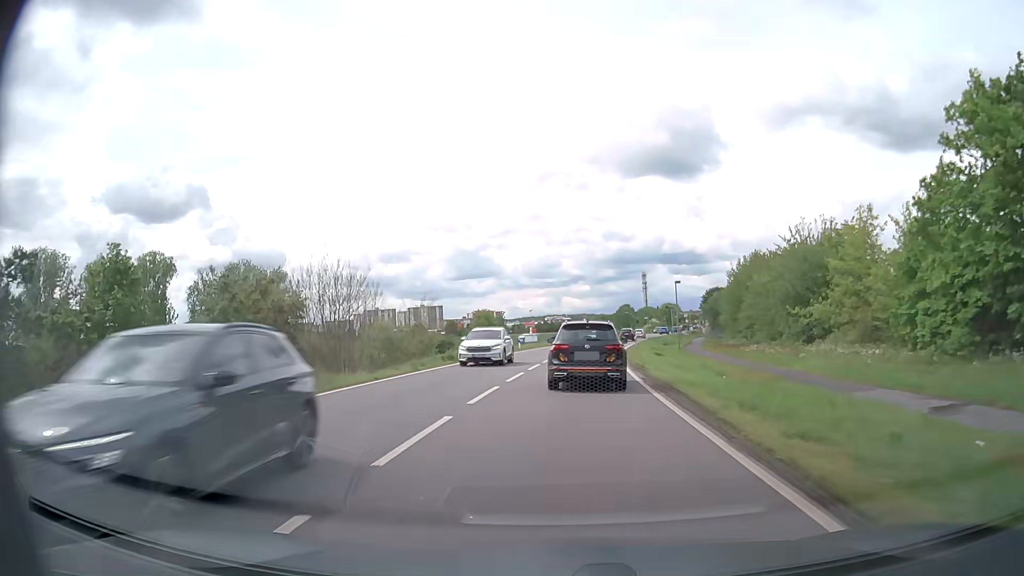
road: primary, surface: asphalt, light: Day
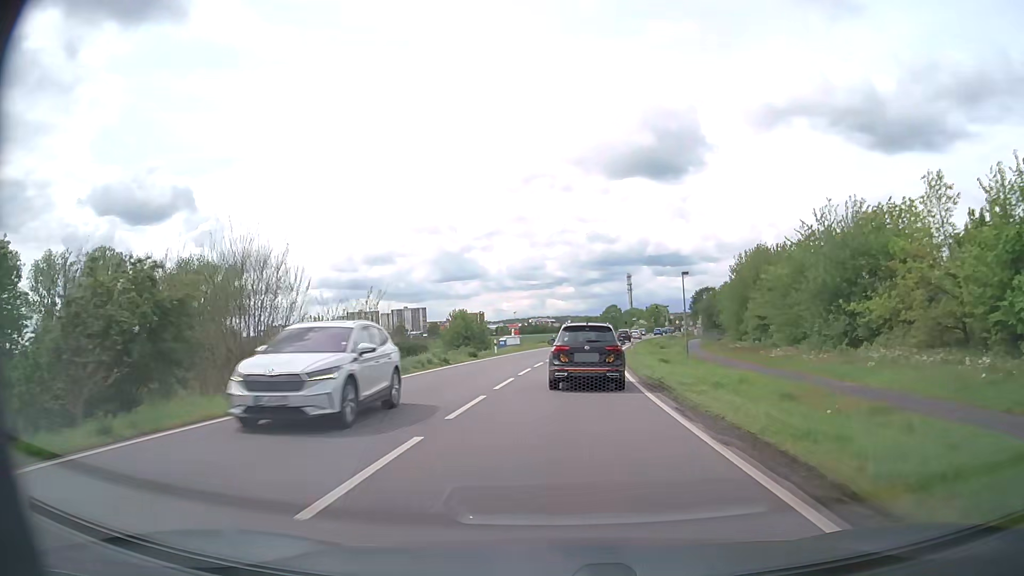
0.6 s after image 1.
(+0.1, +8.1) m; +1°
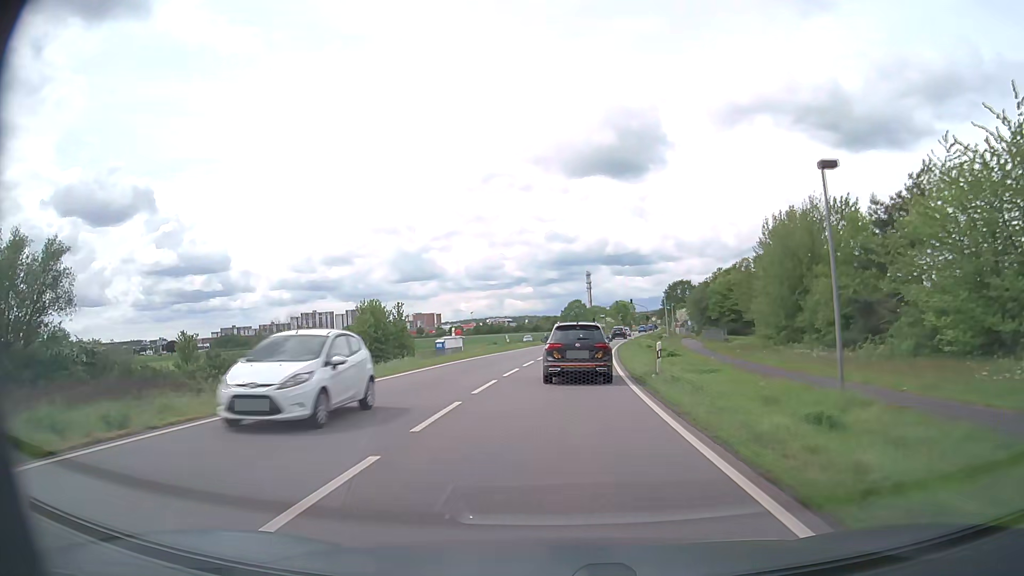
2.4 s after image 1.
(+0.8, +25.7) m; +3°
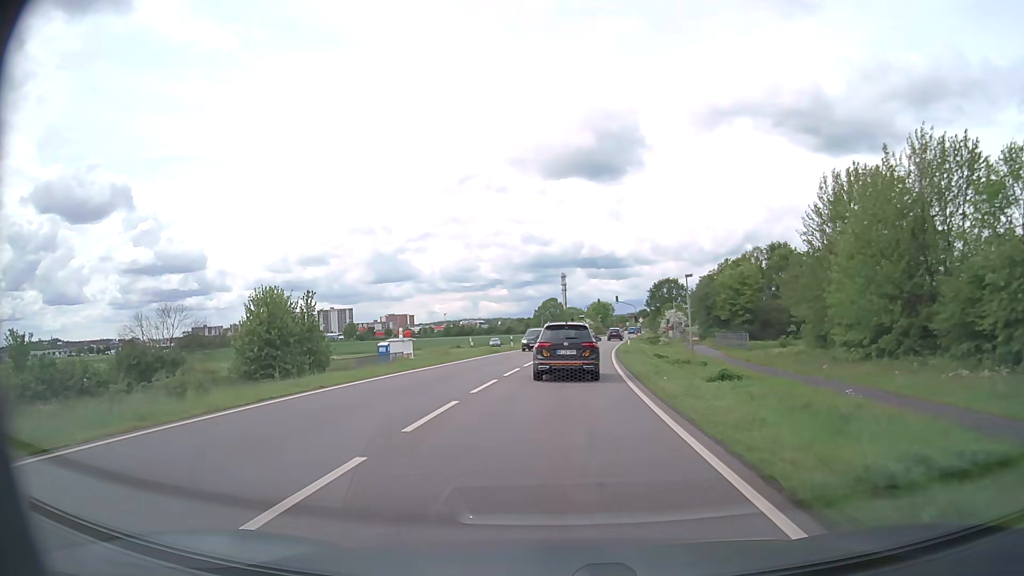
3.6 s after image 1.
(+0.3, +18.4) m; +2°
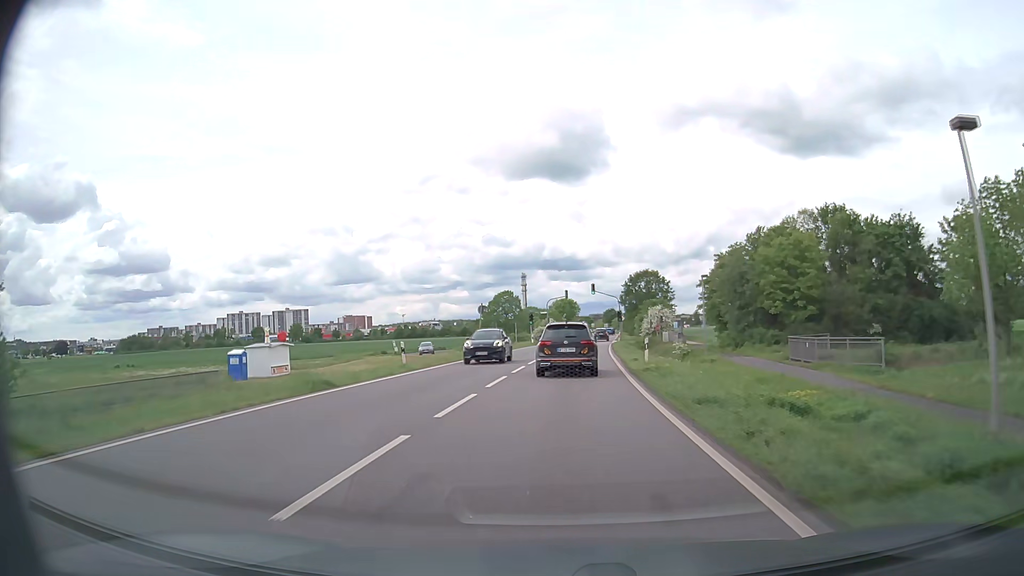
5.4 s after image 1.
(+0.9, +28.7) m; +4°
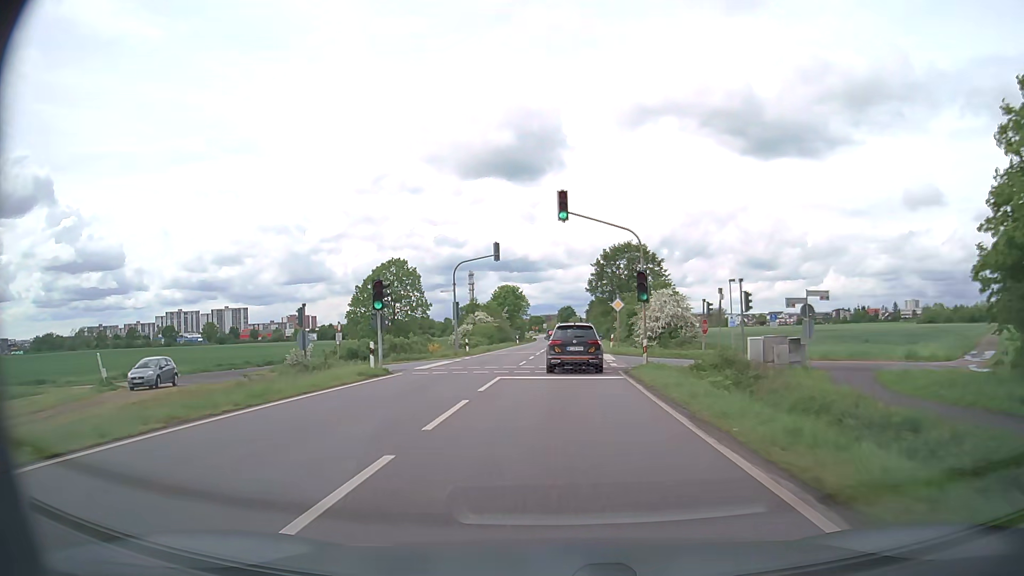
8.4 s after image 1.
(+2.0, +49.8) m; +4°
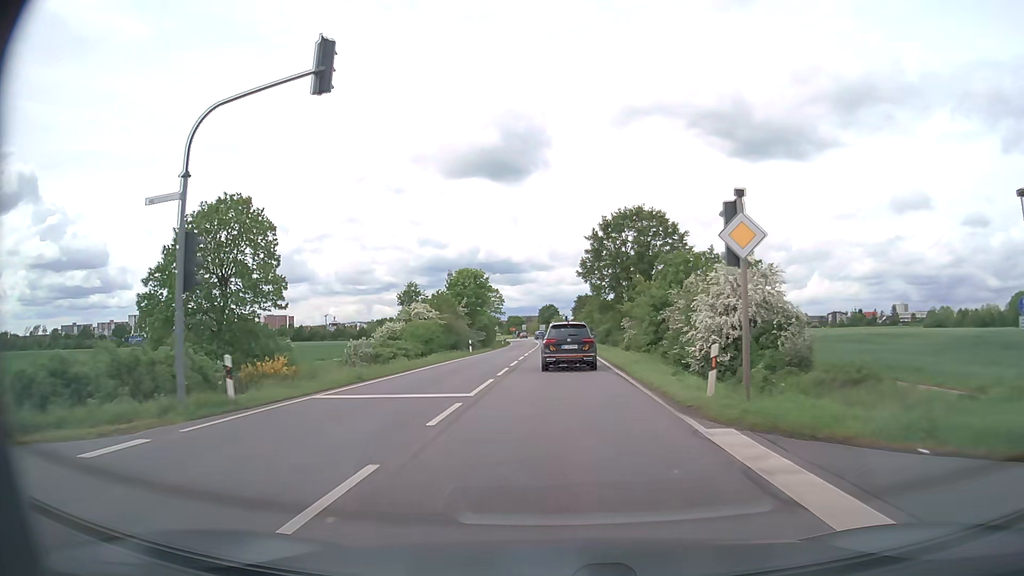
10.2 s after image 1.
(+0.4, +30.3) m; +1°
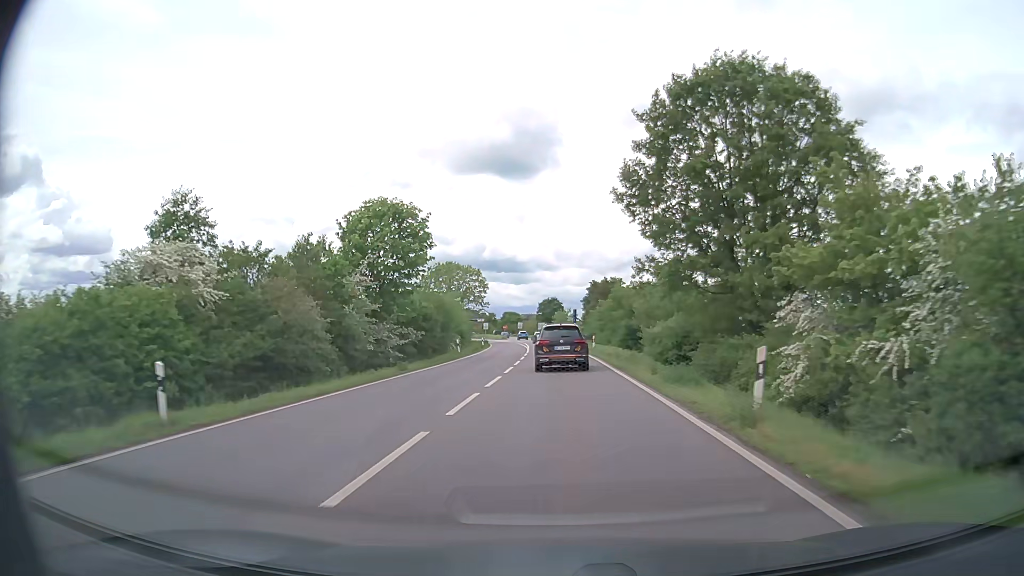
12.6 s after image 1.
(+0.1, +40.4) m; 0°
(0, +10) (0, +20) (0, +30) (0, +40) (-1, +50) (-1, +60) (-1, +70) (-2, +80) (-3, +90) (-3, +100) m
